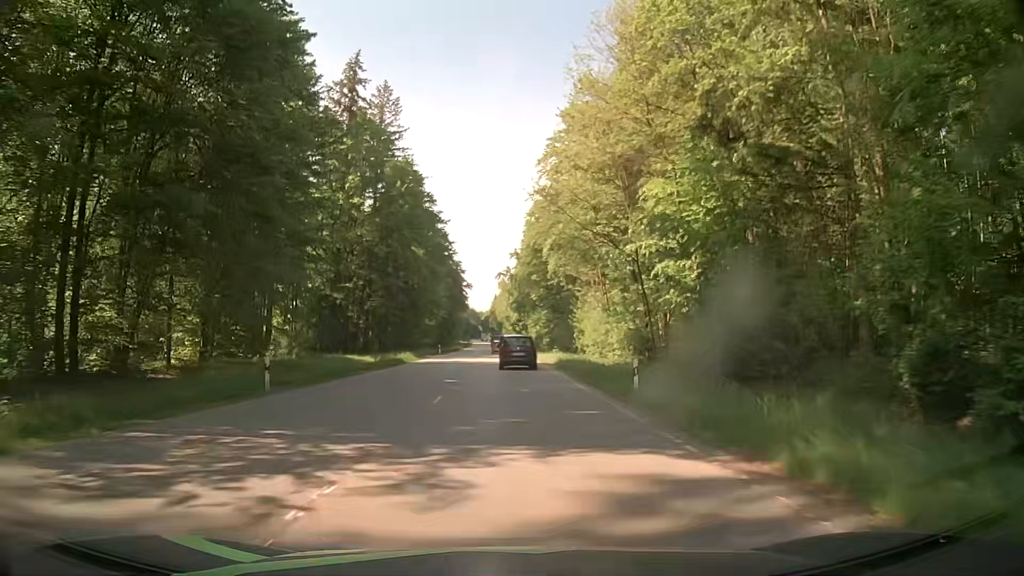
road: secondary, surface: asphalt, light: Day
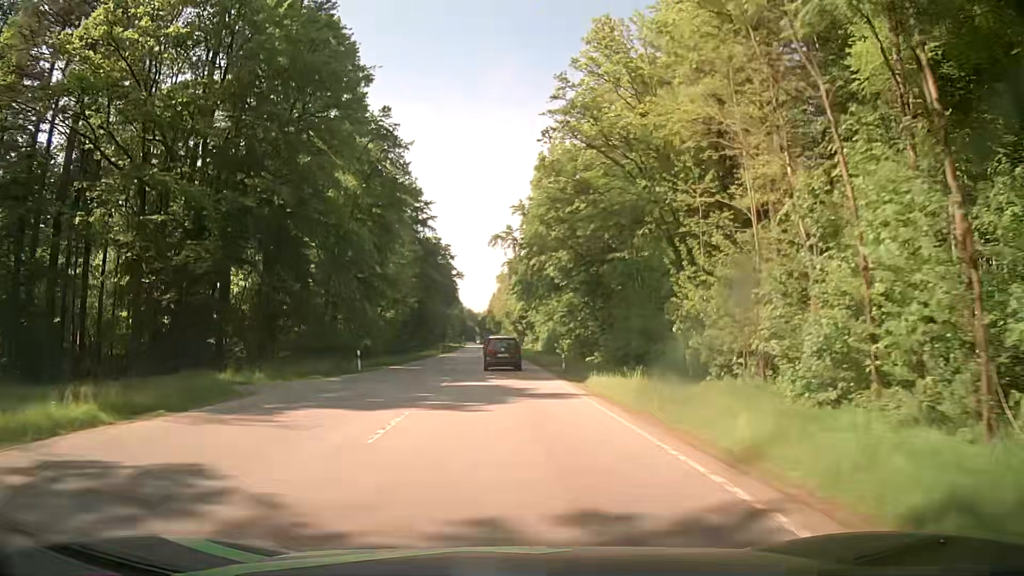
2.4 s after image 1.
(-0.1, +41.6) m; 0°
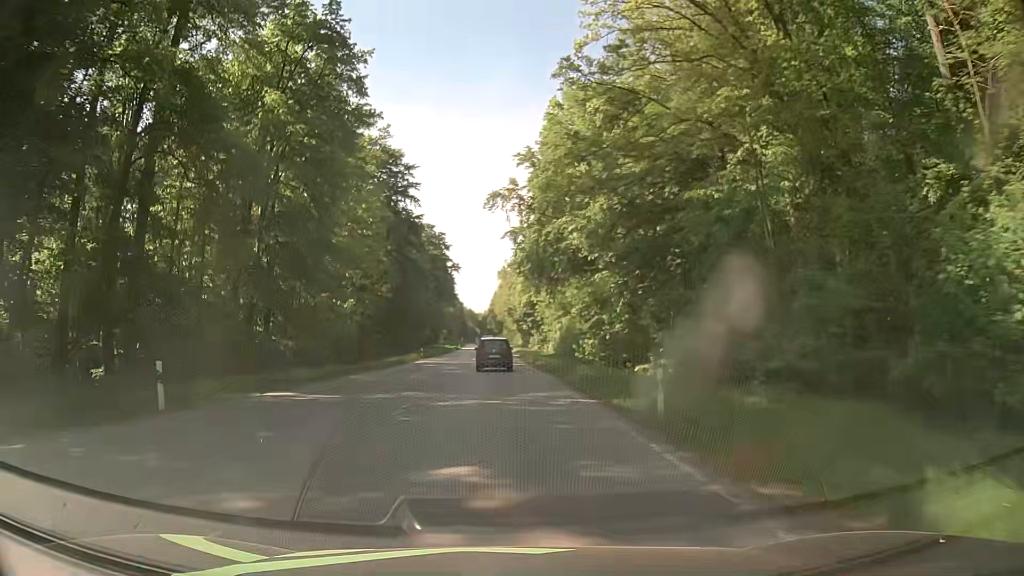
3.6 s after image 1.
(-0.1, +20.8) m; 0°
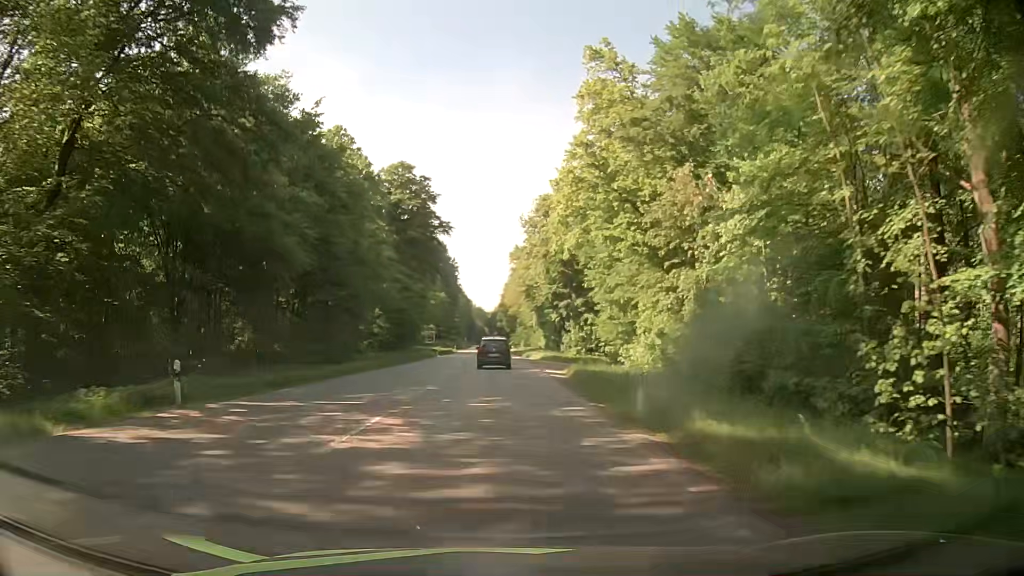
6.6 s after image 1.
(-0.6, +52.5) m; -2°
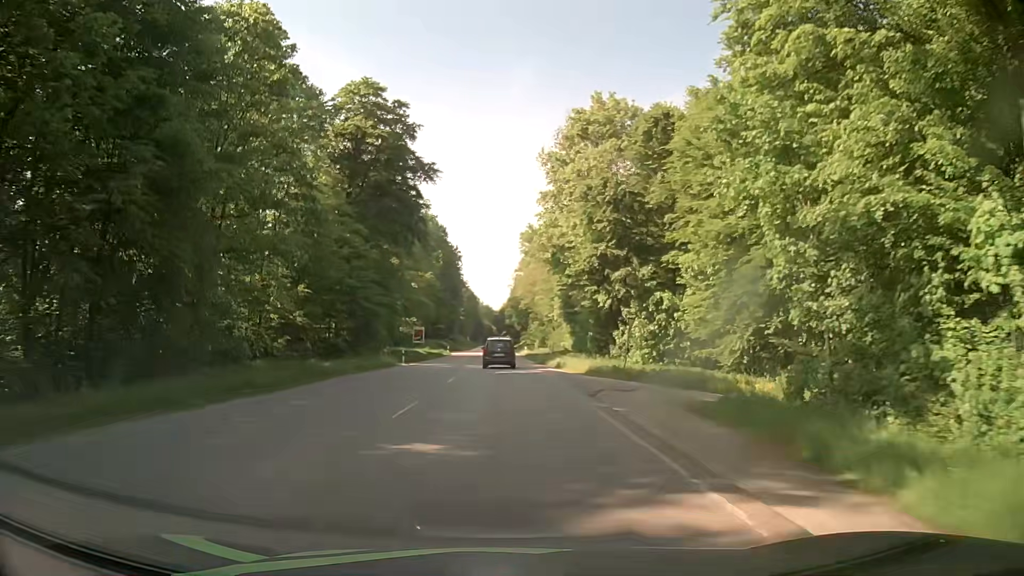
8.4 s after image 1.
(+0.2, +32.6) m; 0°
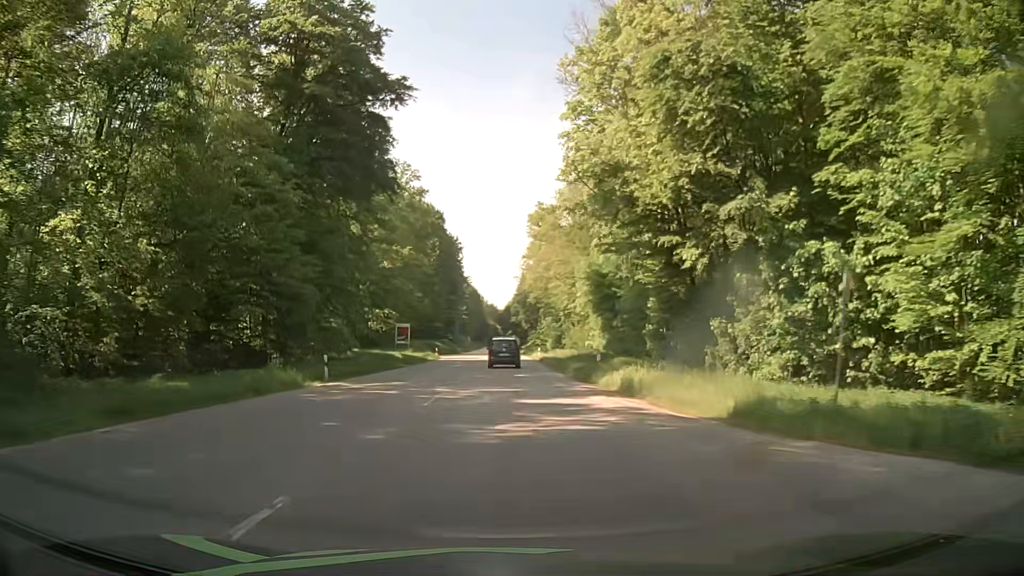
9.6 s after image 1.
(-0.1, +22.4) m; 0°
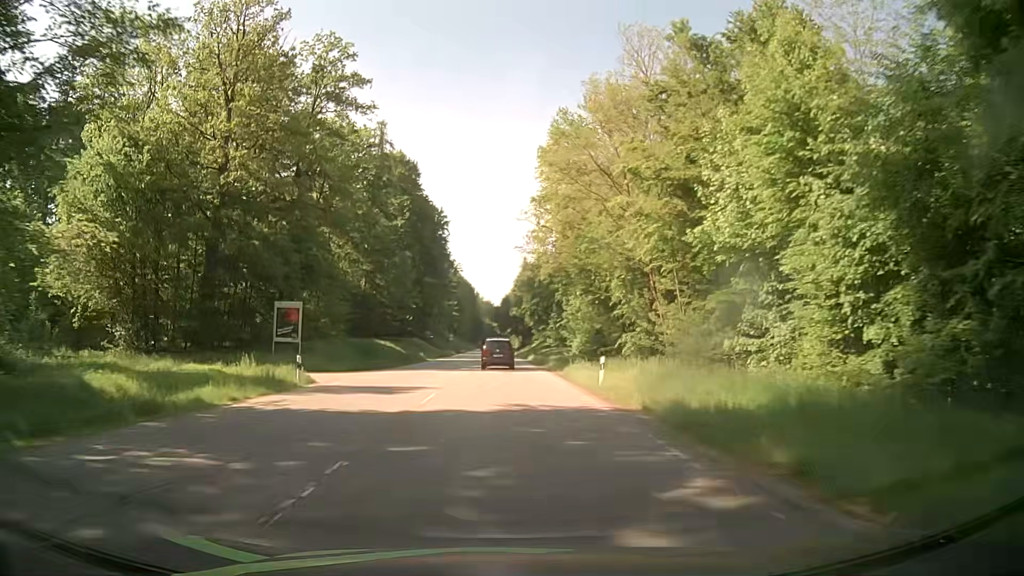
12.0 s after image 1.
(-0.3, +46.3) m; 0°
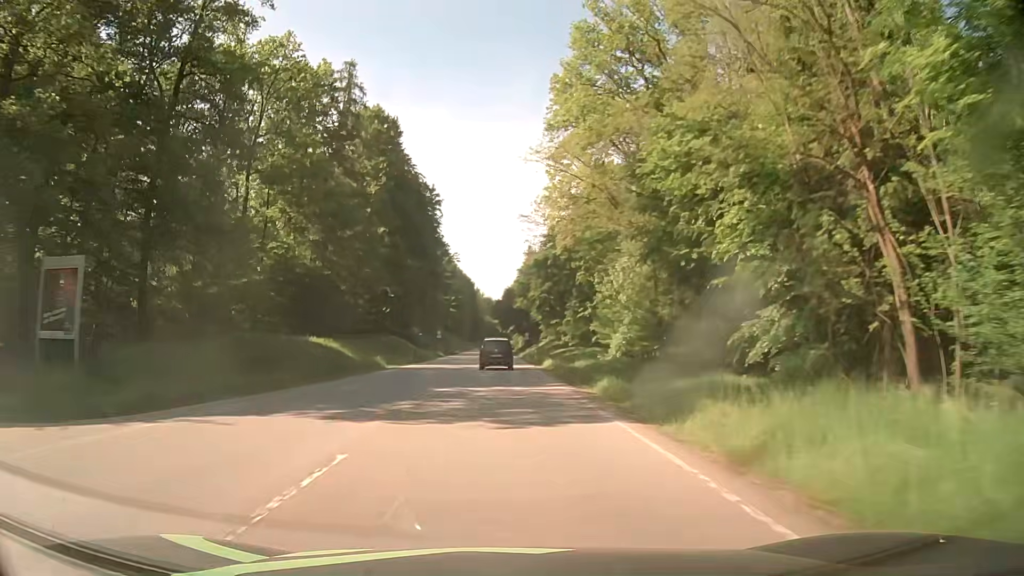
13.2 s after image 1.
(0.0, +23.6) m; 0°
(0, +10) (0, +20) (0, +30) (0, +40) (0, +50) (-1, +60) (-1, +70) (-1, +80) (-1, +90) (-2, +100) m
